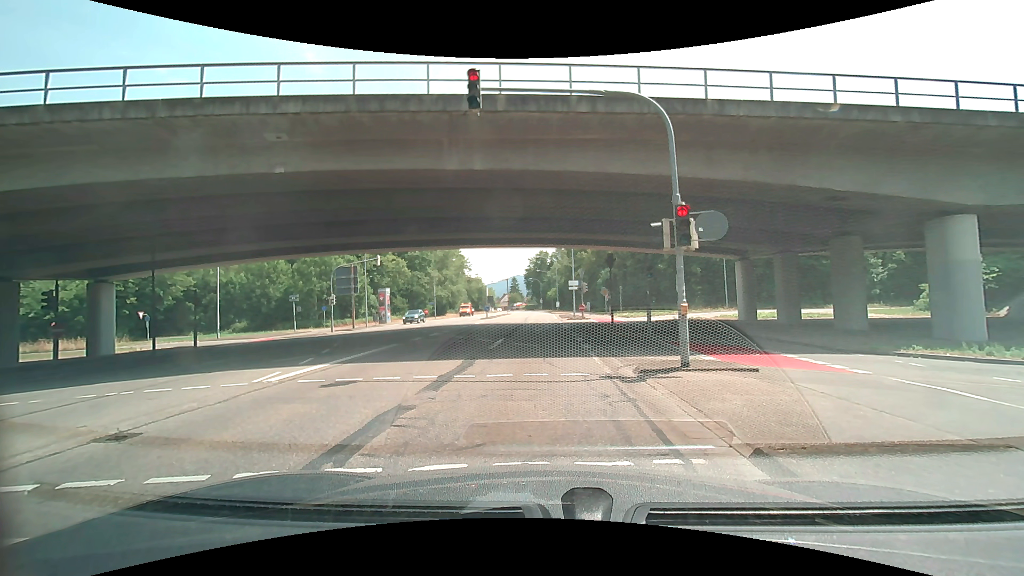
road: secondary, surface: asphalt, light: Day
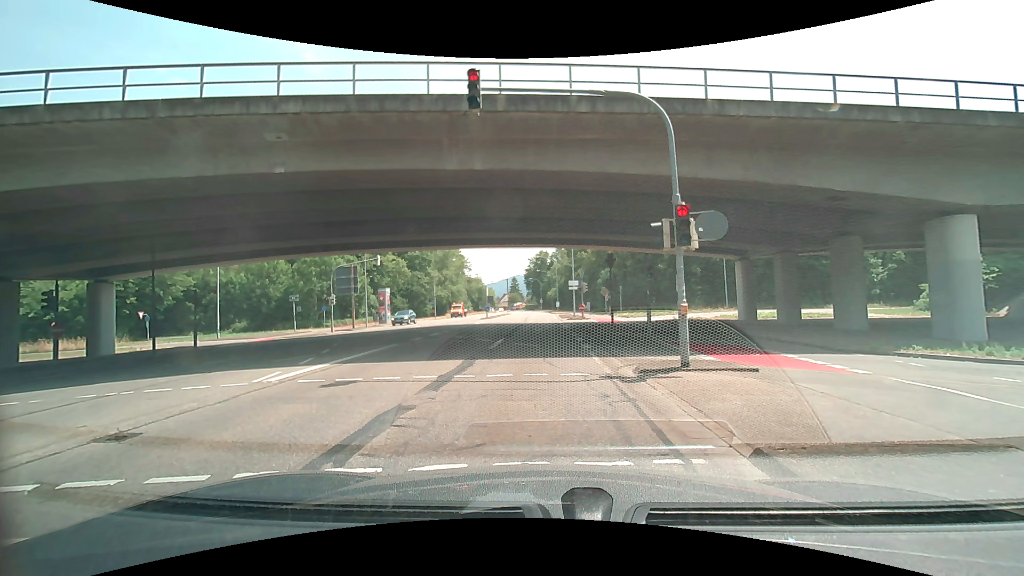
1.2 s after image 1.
(0.0, 0.0) m; 0°
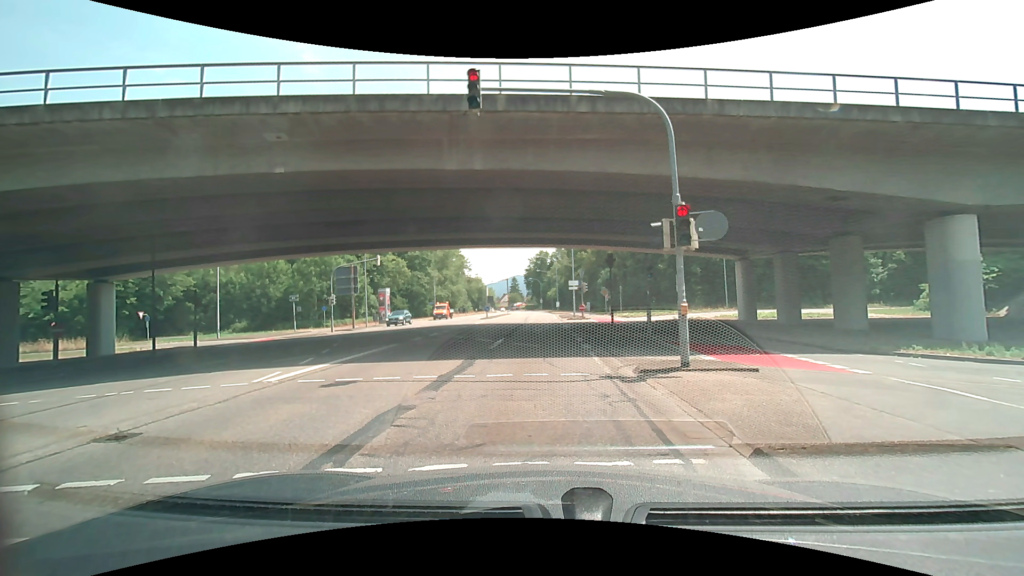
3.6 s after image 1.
(0.0, 0.0) m; 0°
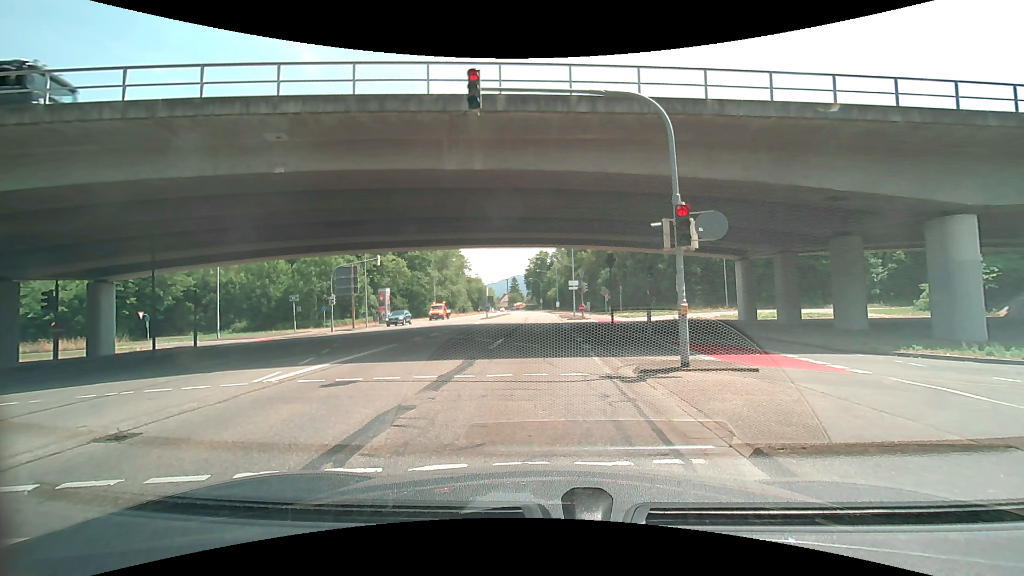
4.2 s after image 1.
(0.0, 0.0) m; 0°
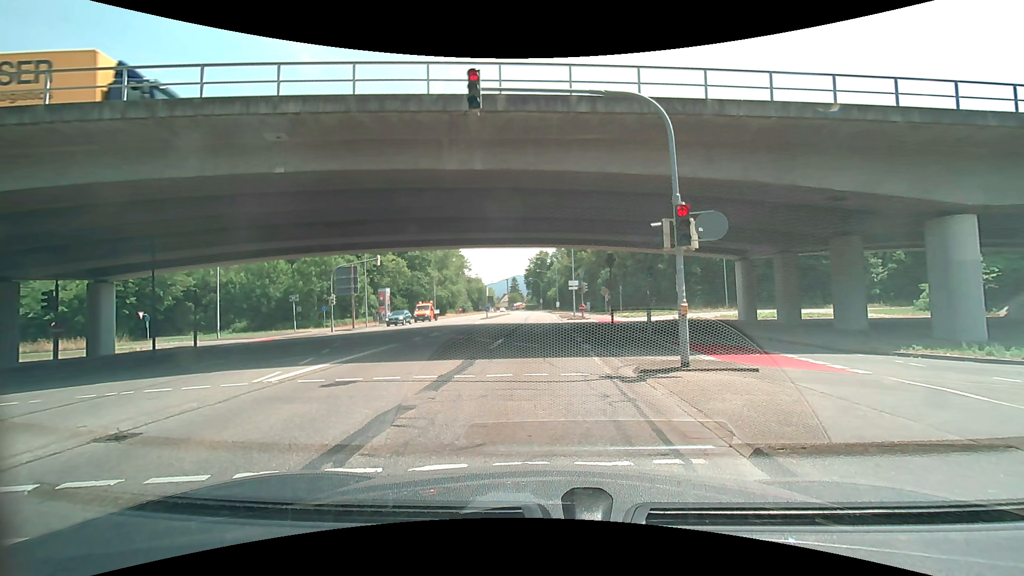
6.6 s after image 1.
(0.0, 0.0) m; 0°
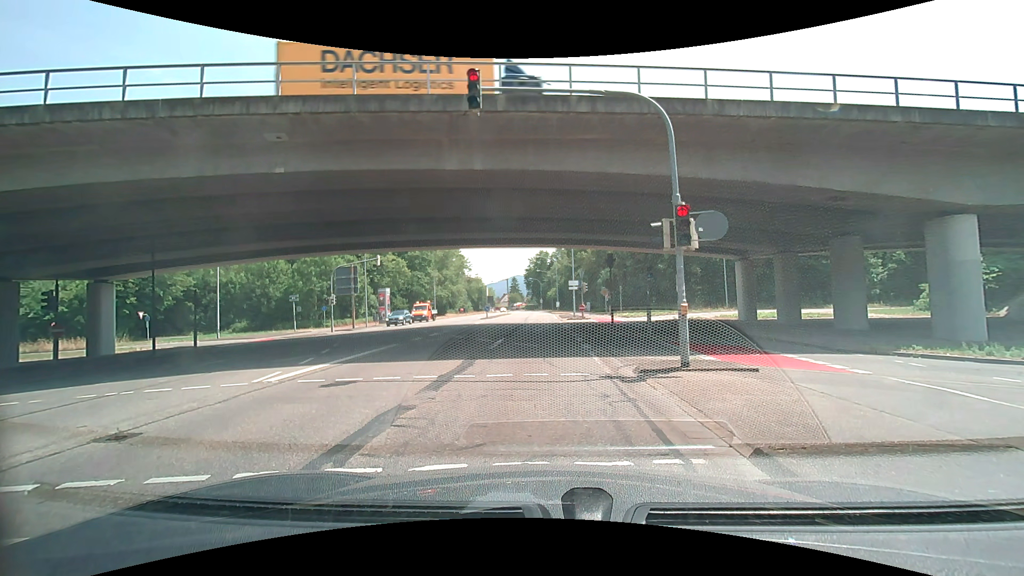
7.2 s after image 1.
(0.0, 0.0) m; 0°
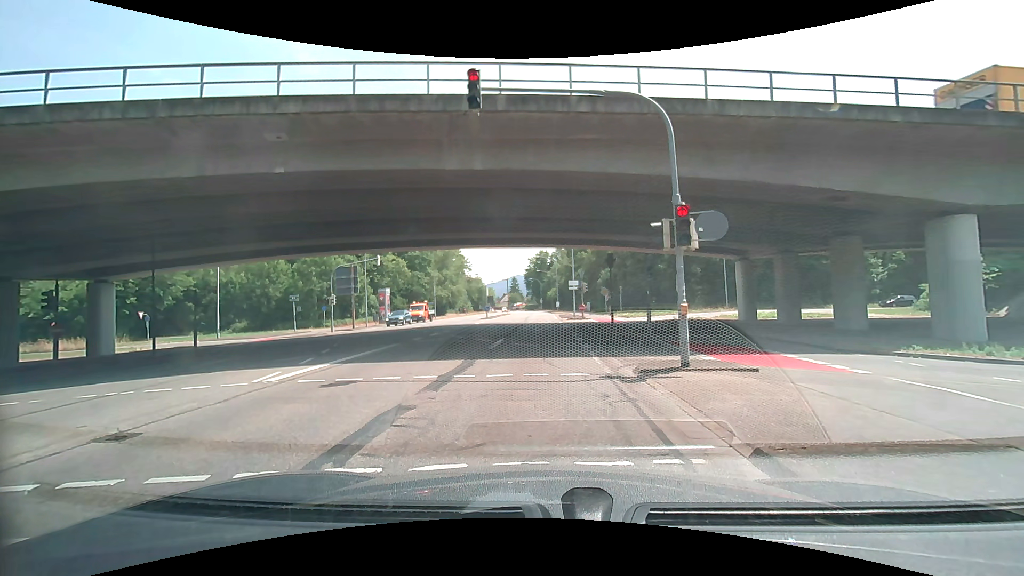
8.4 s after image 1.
(0.0, 0.0) m; 0°
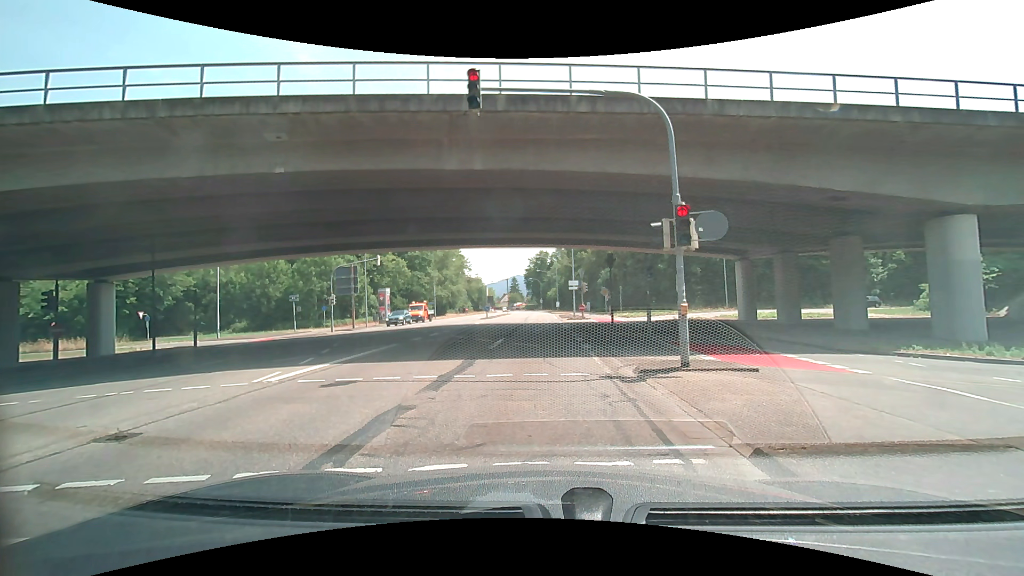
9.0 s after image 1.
(0.0, 0.0) m; 0°
(-1, +10) (-1, +20) (-2, +30) (-3, +40) (-4, +50) (-5, +60) (-6, +70) (-6, +80) (-7, +90) (-8, +100) m
